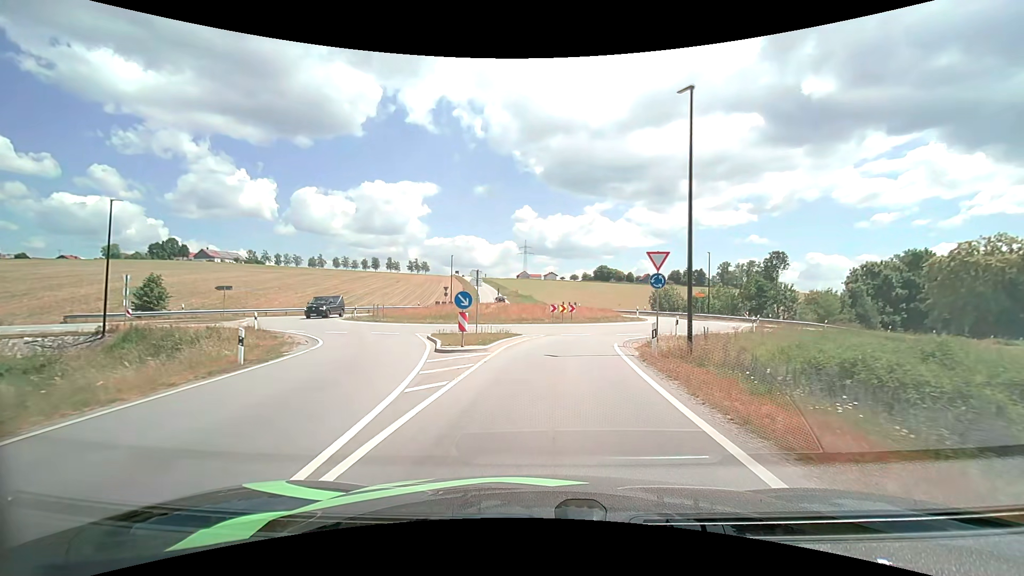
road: tertiary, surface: asphalt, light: Day
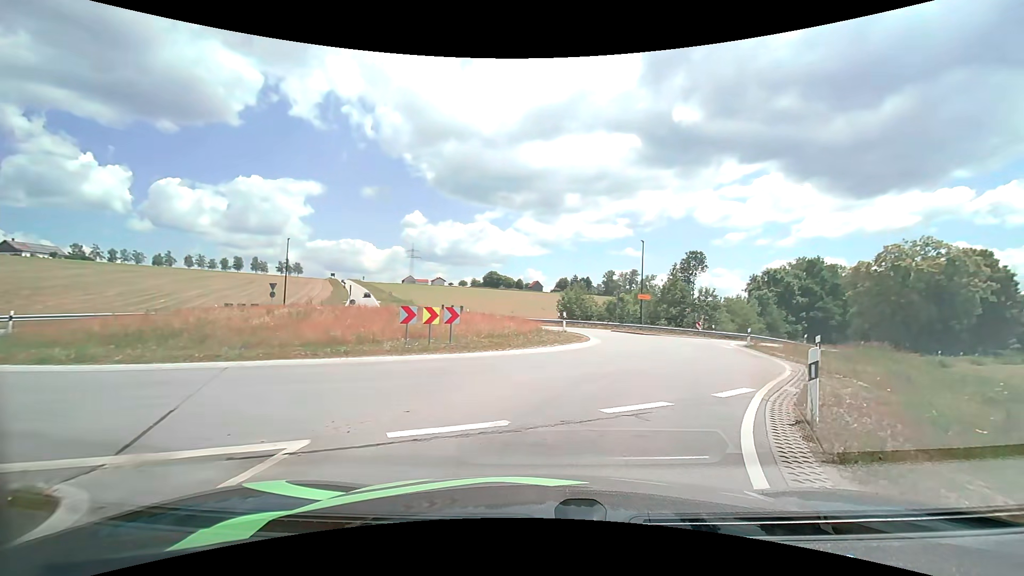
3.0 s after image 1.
(+1.1, +19.1) m; +13°
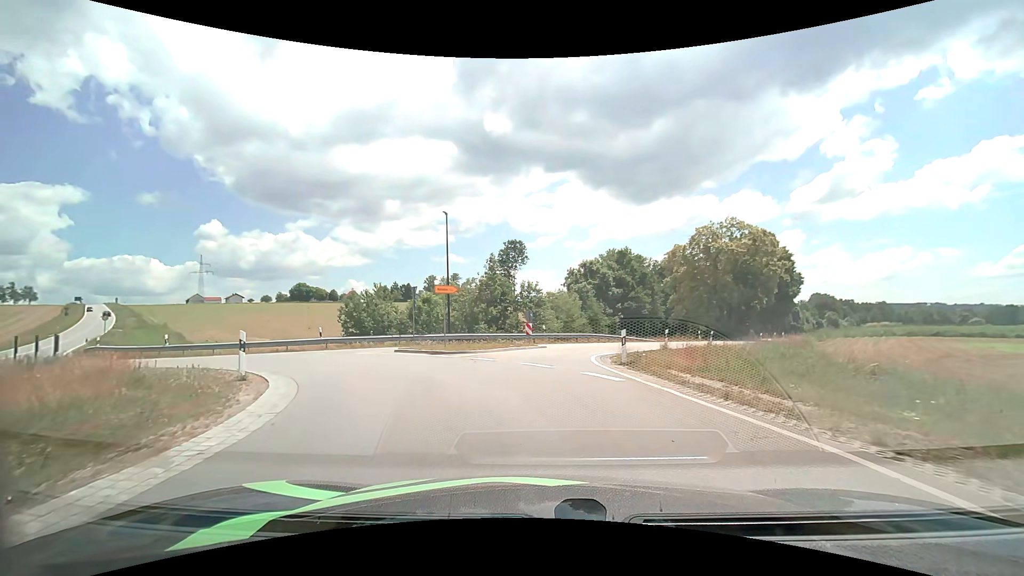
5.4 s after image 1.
(+3.3, +14.7) m; +21°
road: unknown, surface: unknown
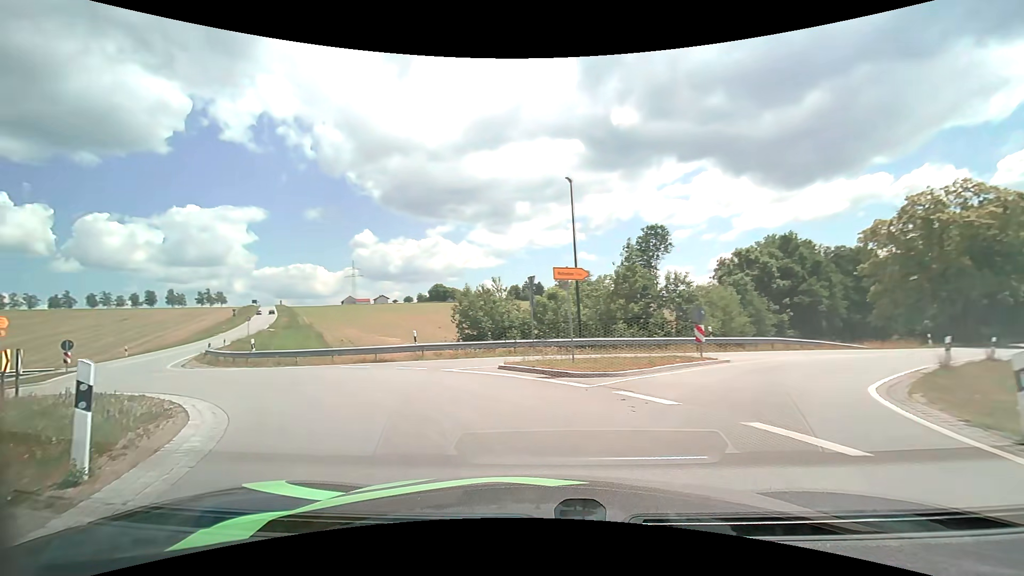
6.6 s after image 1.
(-0.8, +7.5) m; -15°
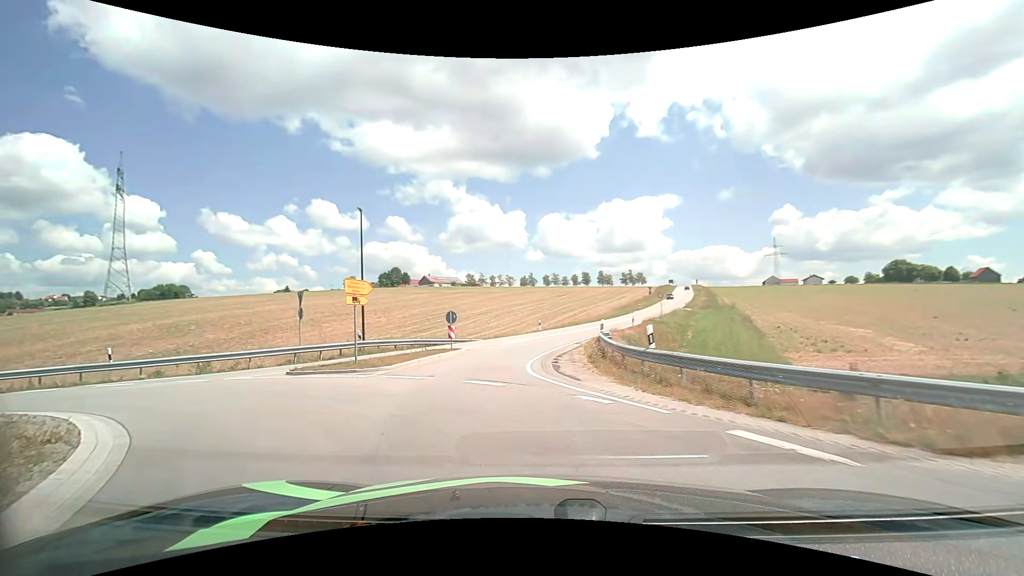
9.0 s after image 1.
(-5.7, +13.5) m; -45°
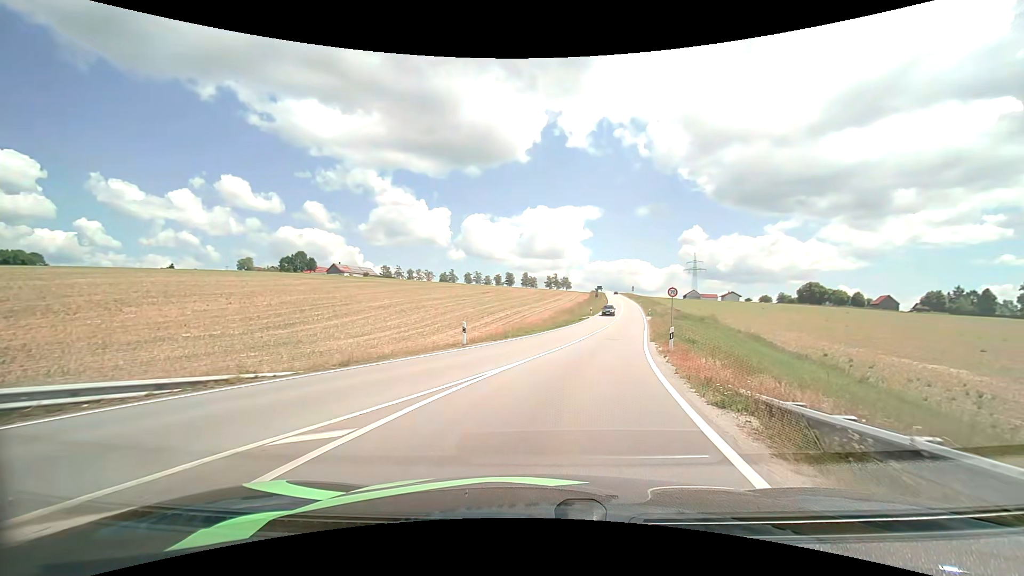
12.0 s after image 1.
(-1.2, +24.1) m; +7°
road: tertiary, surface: asphalt
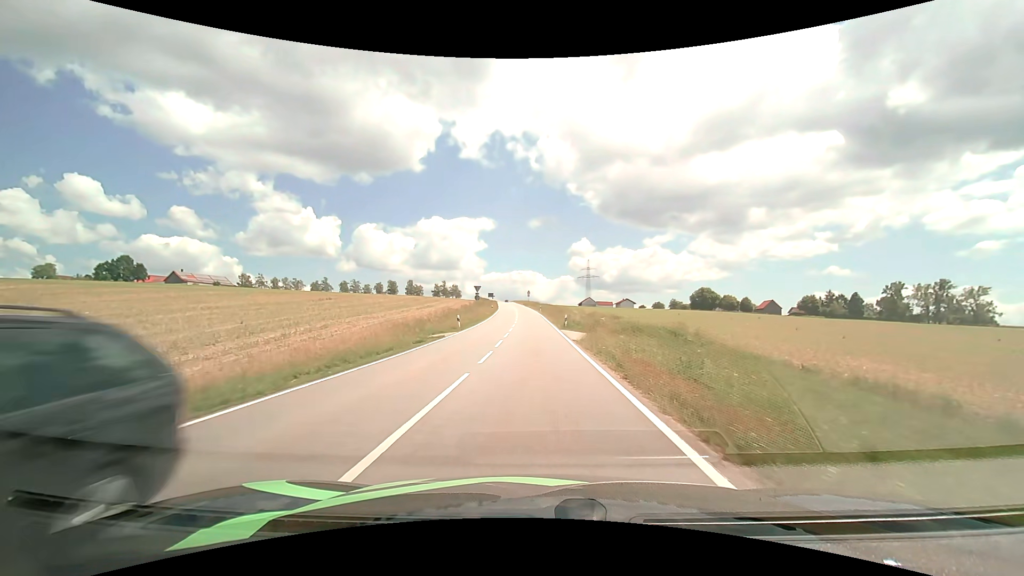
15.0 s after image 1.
(+5.5, +33.5) m; +12°
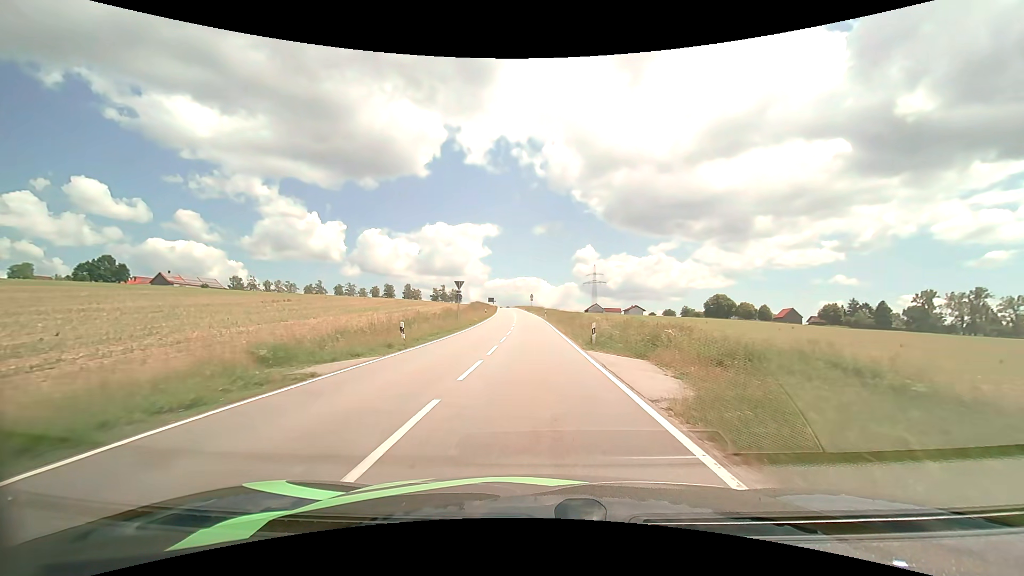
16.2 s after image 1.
(0.0, +16.1) m; 0°
(0, +10) (0, +20) (0, +30) (0, +40) (0, +50) (-1, +60) (-1, +70) (-2, +80) (-2, +90) (-3, +100) m
